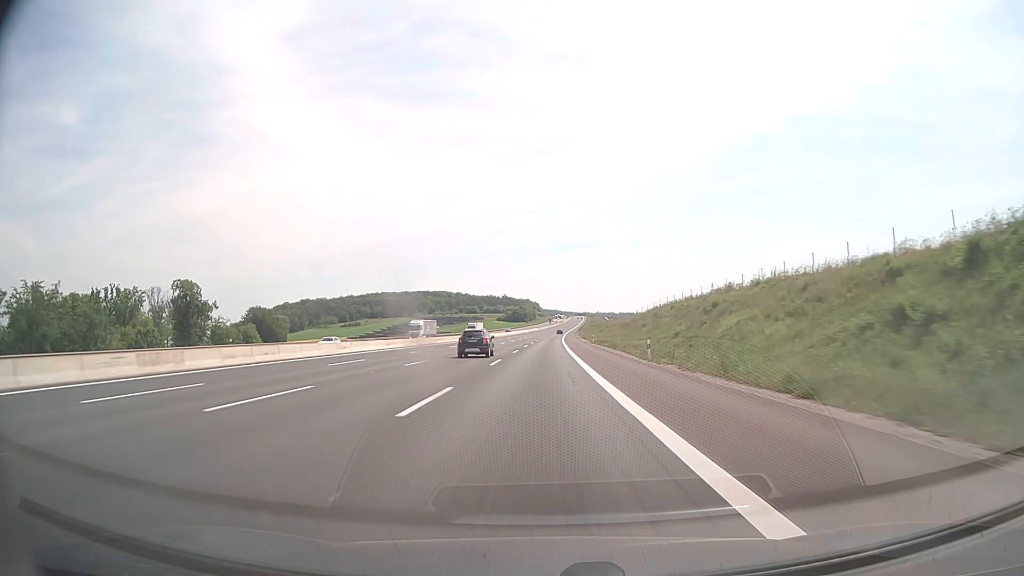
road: motorway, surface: asphalt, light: Day
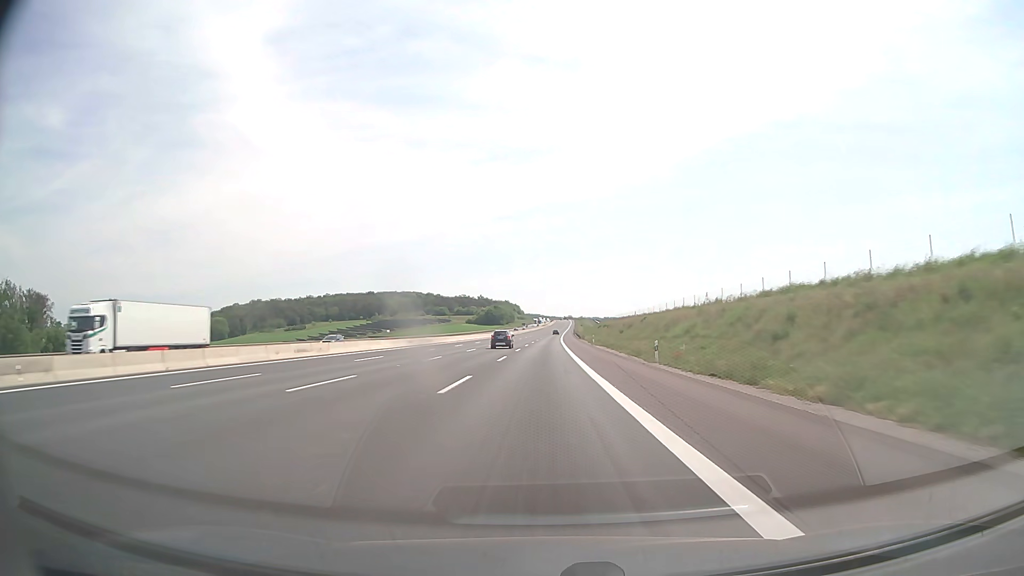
(+1.3, +103.0) m; +2°
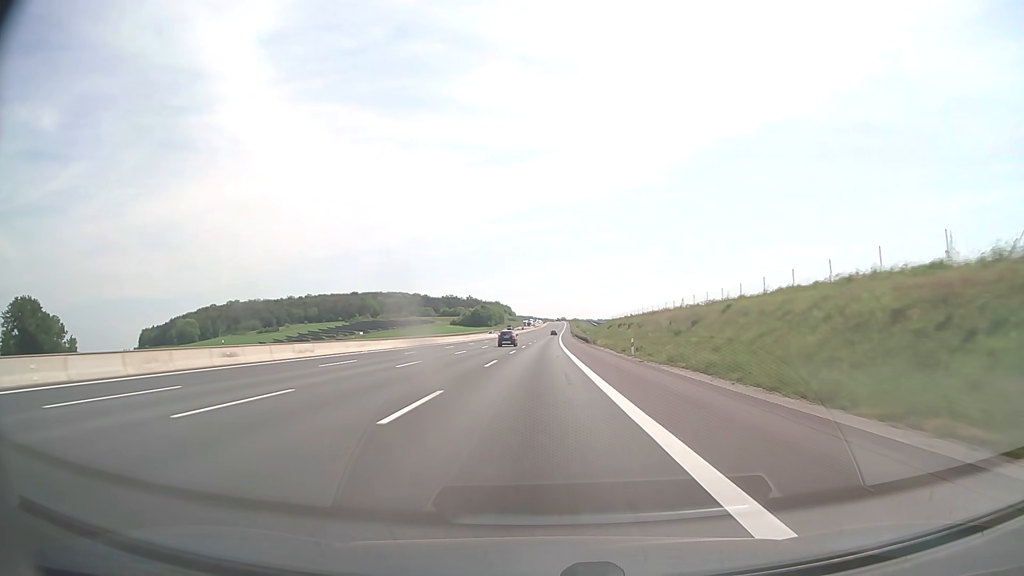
(+0.2, +41.2) m; +1°
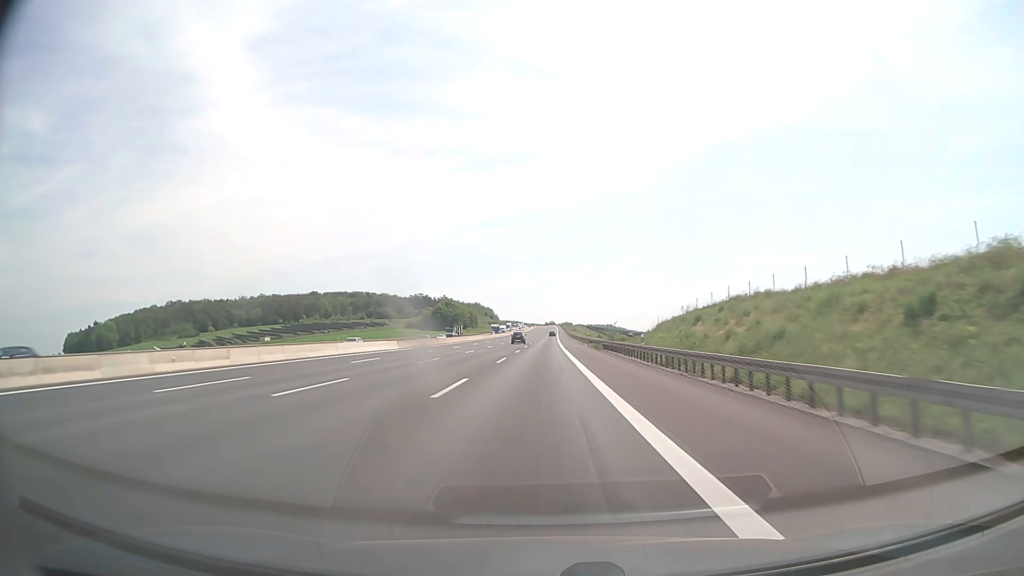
(+1.2, +103.0) m; +1°
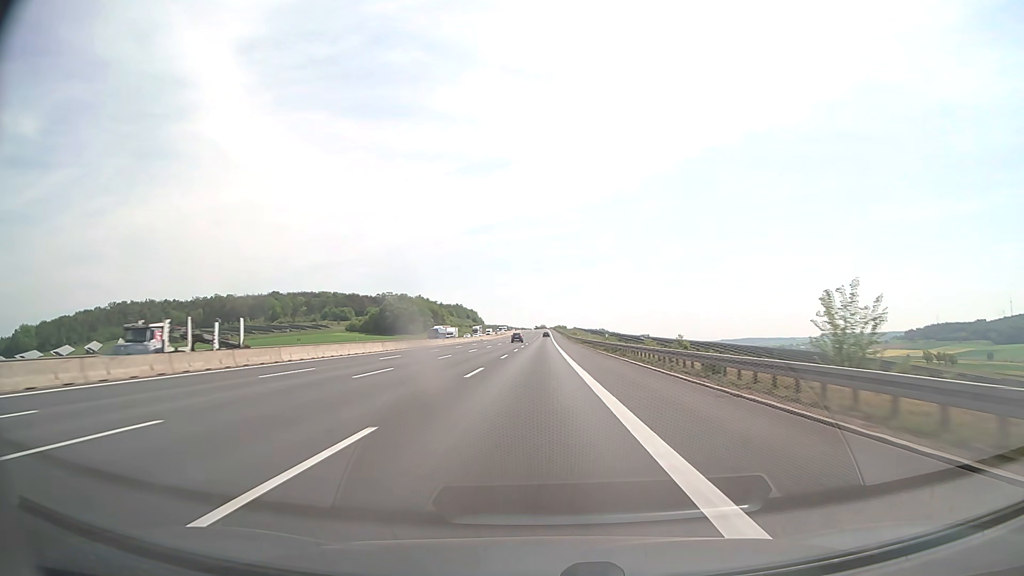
(+0.6, +82.3) m; +1°
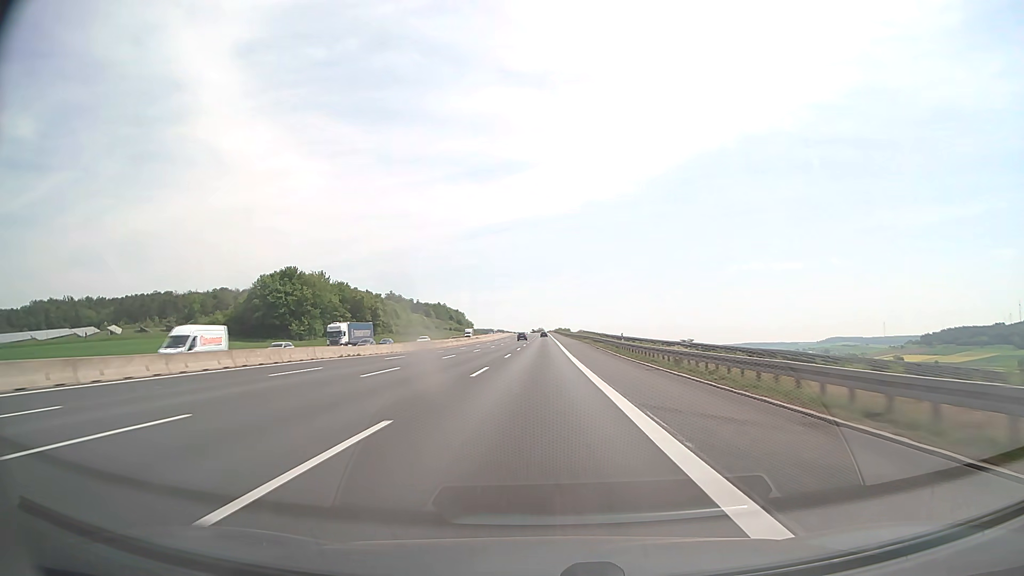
(+0.2, +102.9) m; 0°
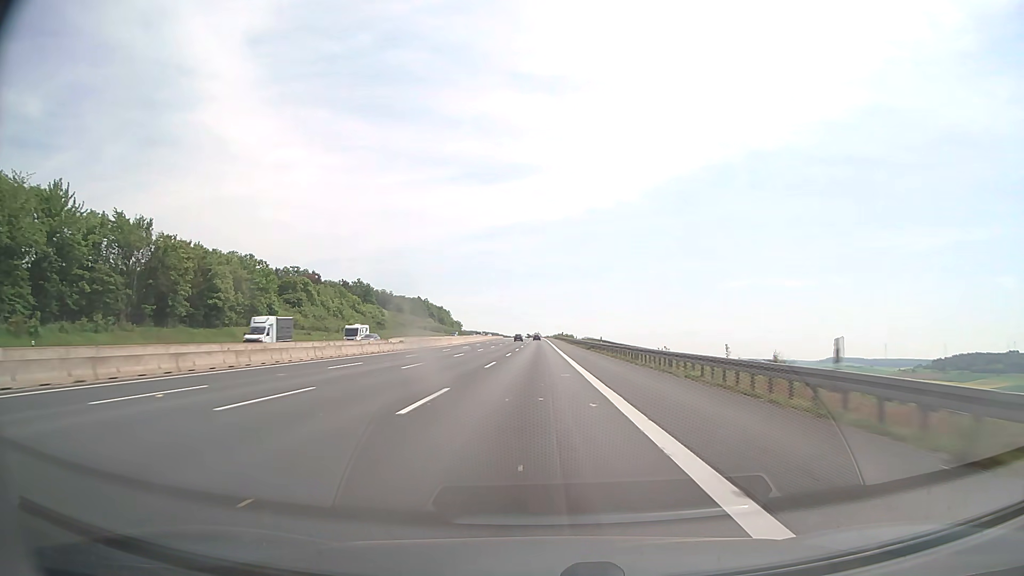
(0.0, +82.3) m; 0°
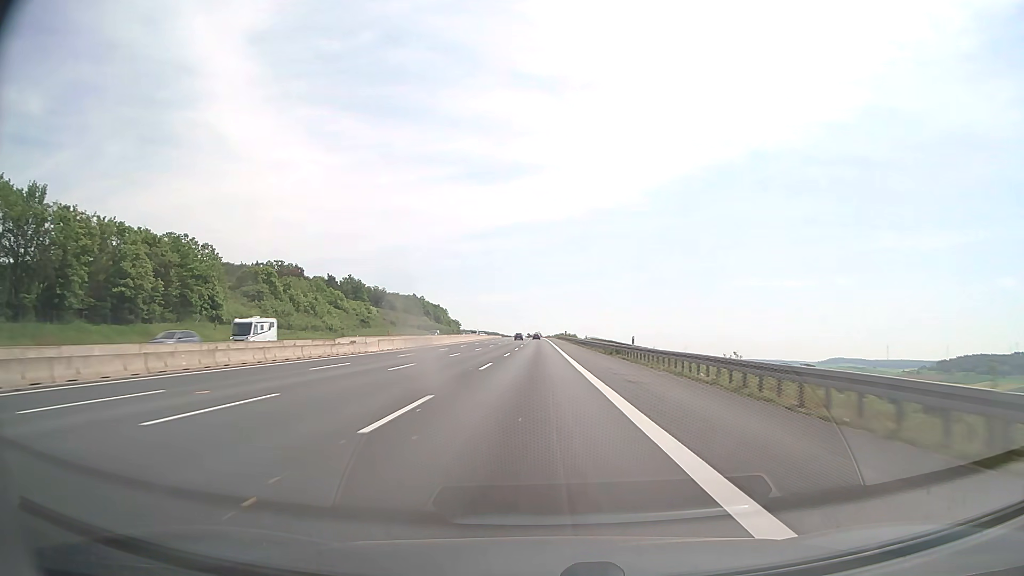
(0.0, +20.6) m; 0°
(0, +10) (0, +20) (0, +30) (0, +40) (0, +50) (0, +60) (0, +70) (0, +80) (0, +90) (0, +100) m
